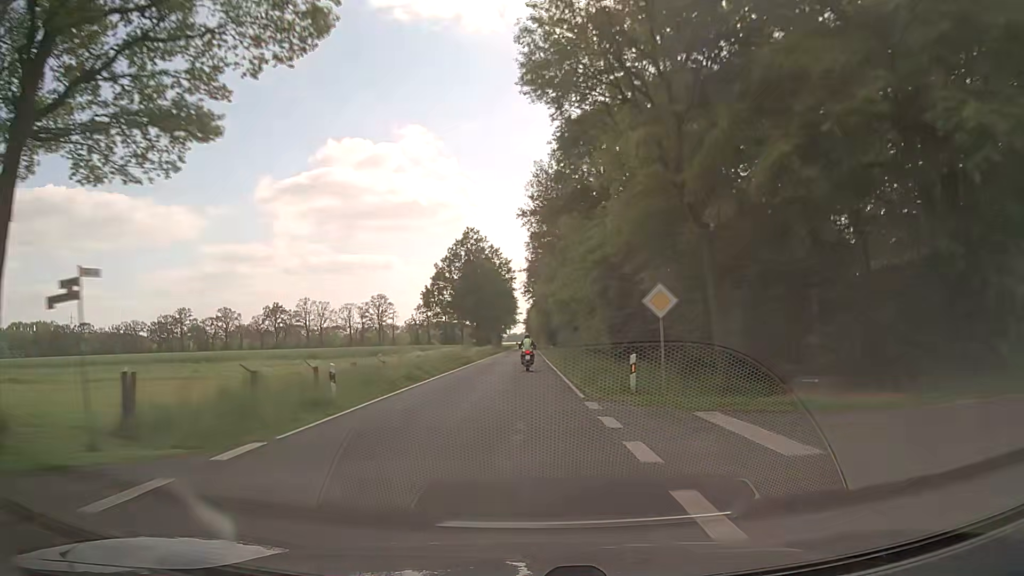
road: secondary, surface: asphalt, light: Day
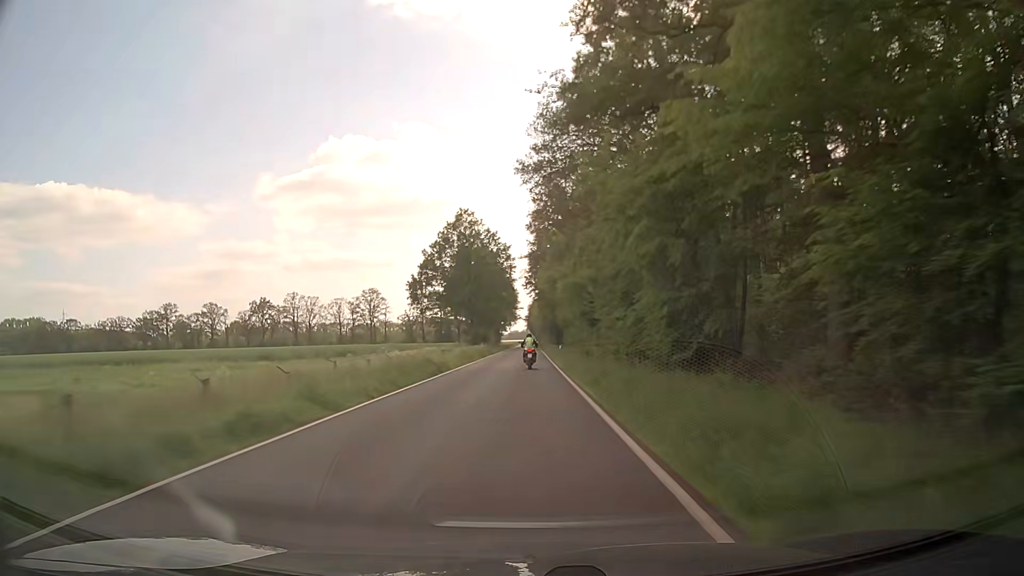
(0.0, +14.8) m; 0°
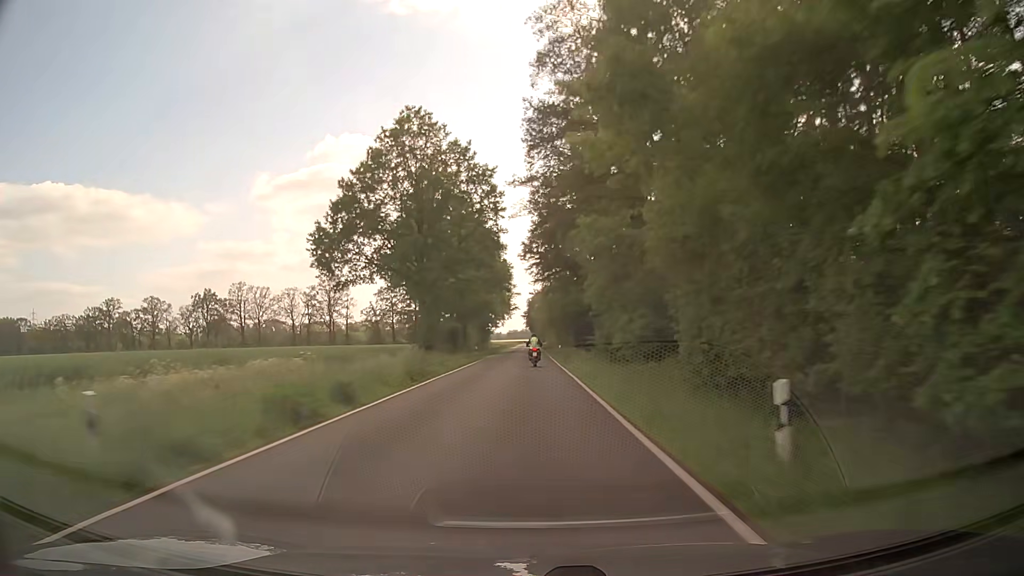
(+0.1, +45.2) m; 0°
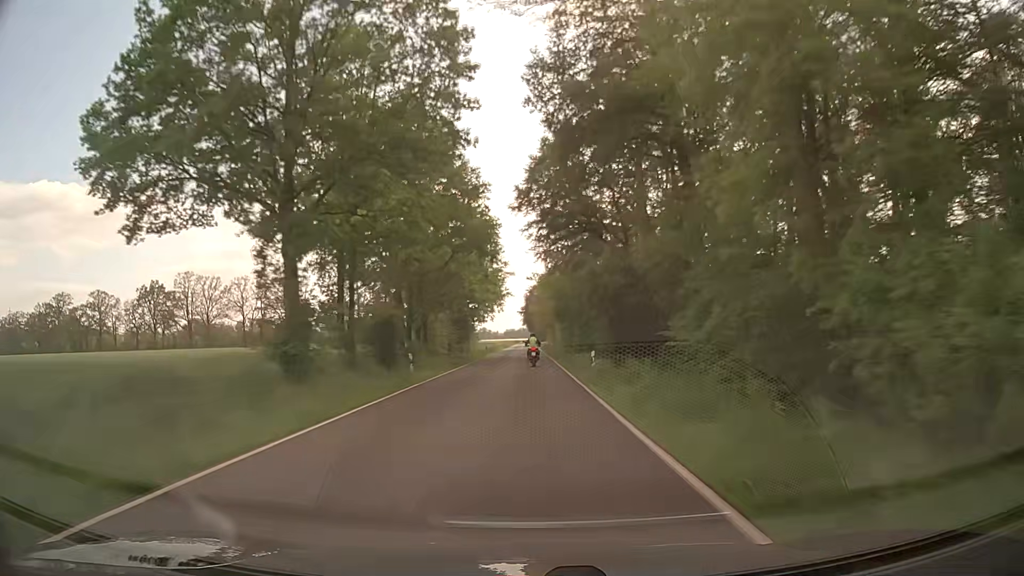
(+0.1, +30.9) m; 0°
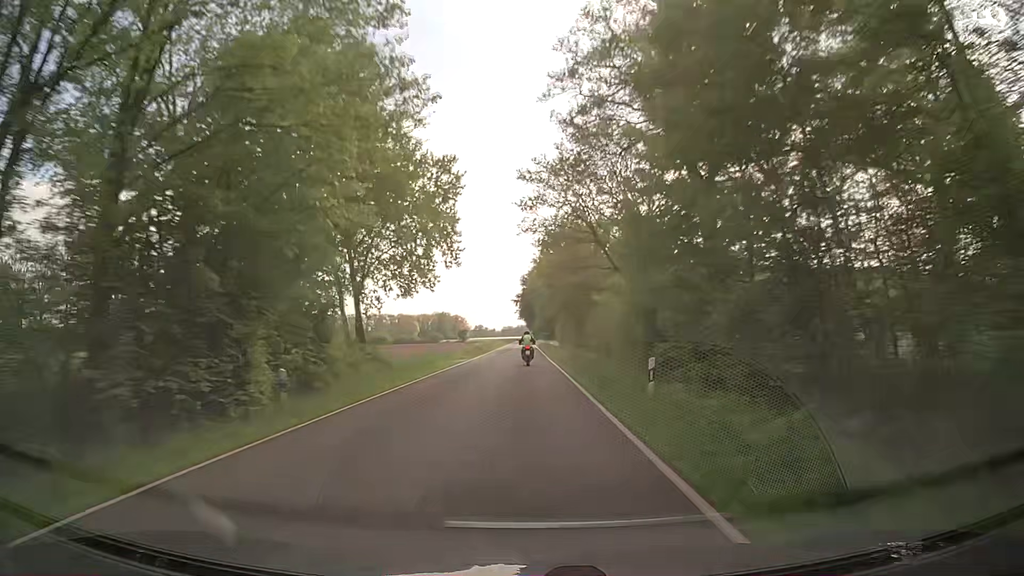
(+0.1, +63.2) m; 0°
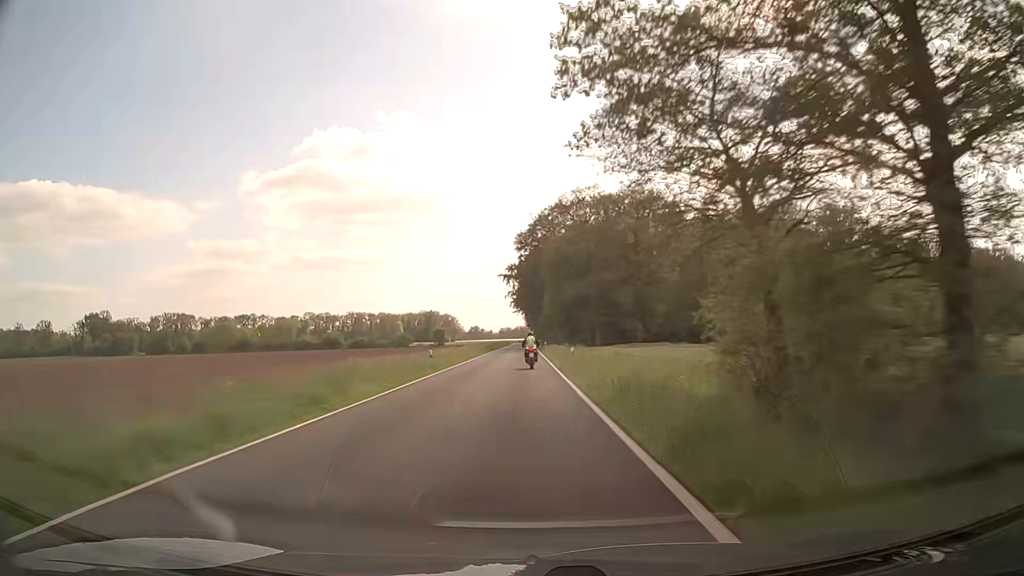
(-0.2, +77.3) m; 0°
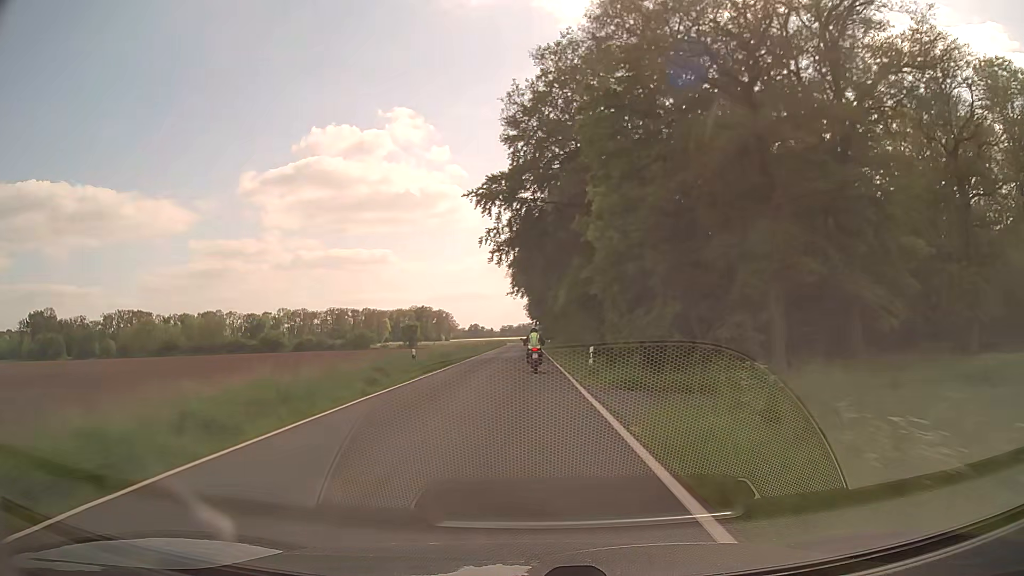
(-0.1, +59.5) m; 0°
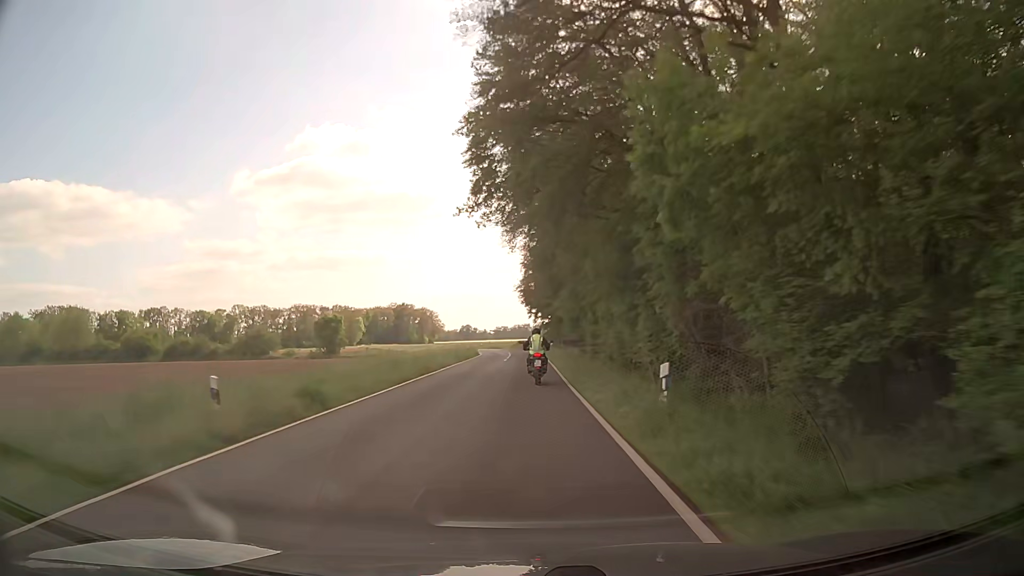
(+0.1, +64.7) m; 0°
(0, +10) (0, +20) (0, +30) (0, +40) (0, +50) (0, +60) (0, +70) (-2, +80) (-3, +90) (-6, +99) m
